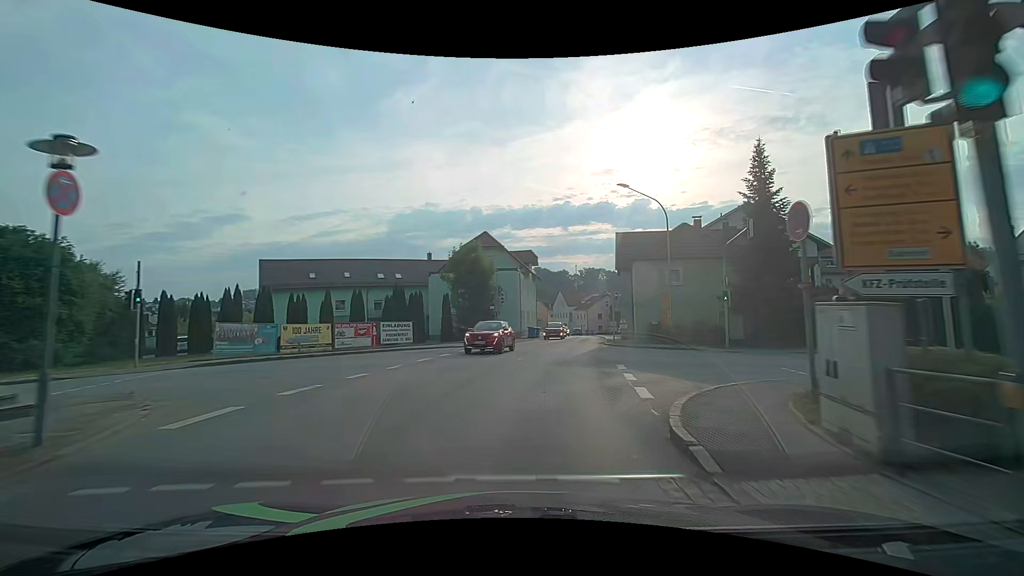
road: secondary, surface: asphalt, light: Day
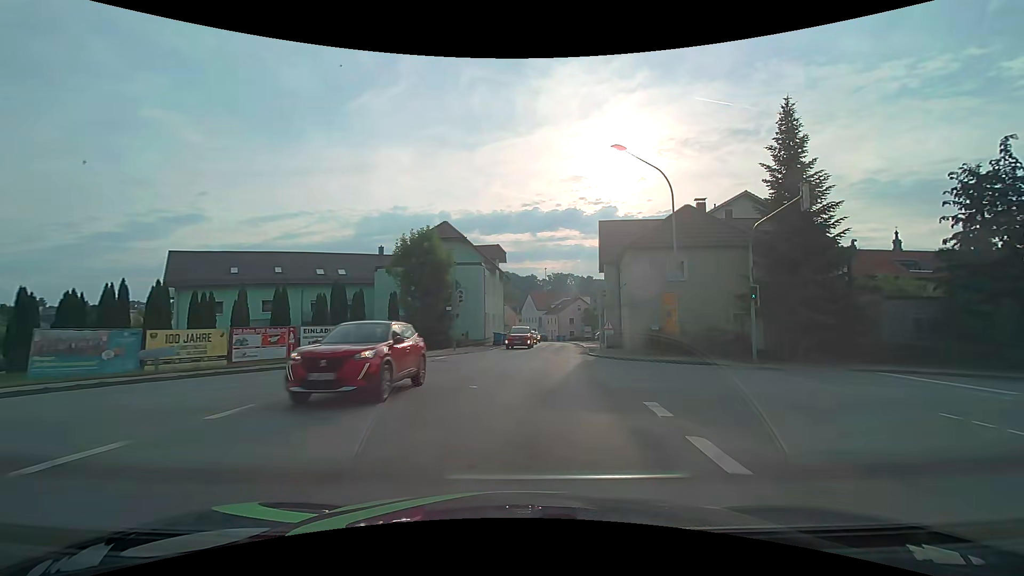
(+0.3, +7.6) m; +4°
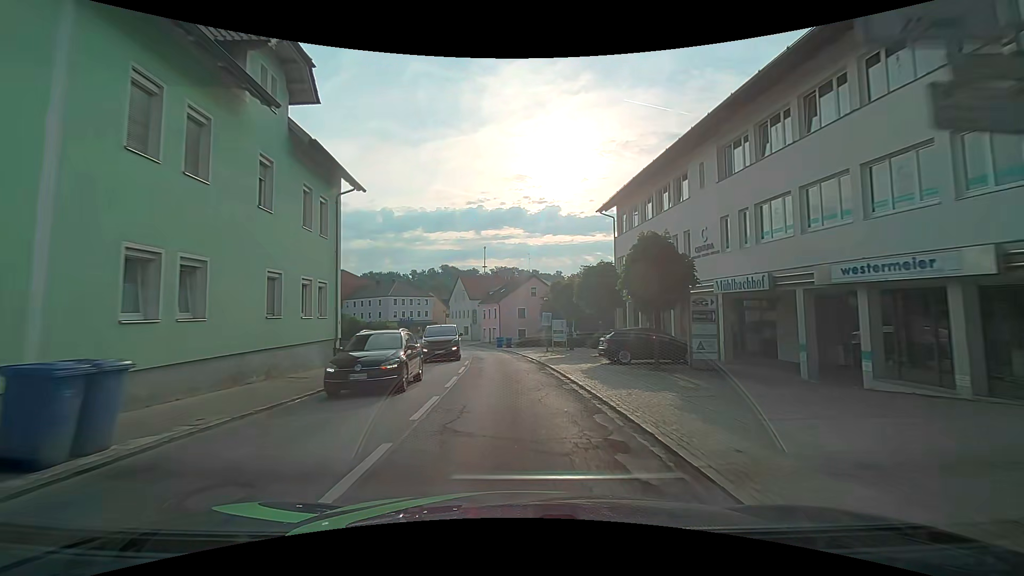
(+3.3, +37.8) m; +7°
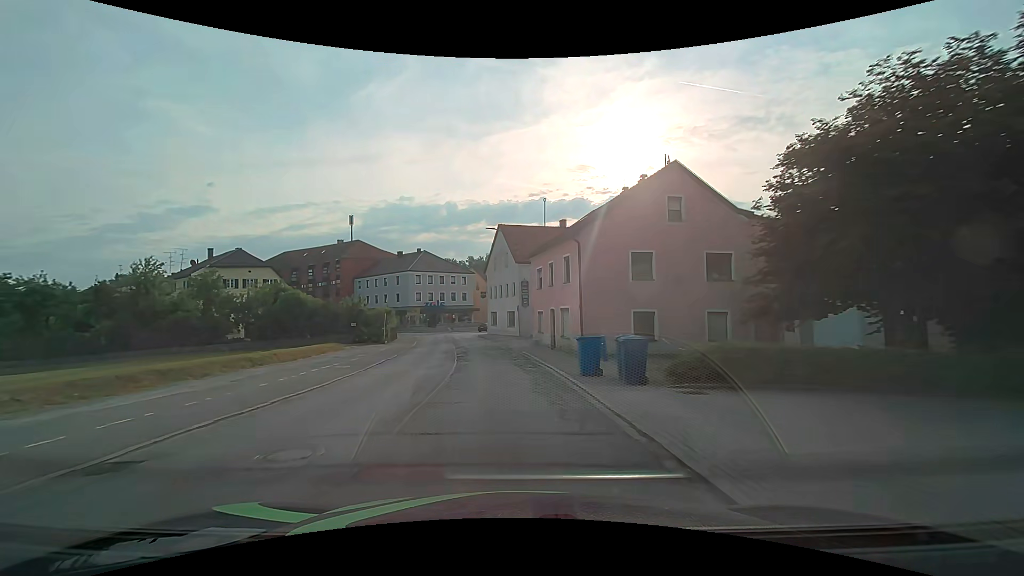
(-2.4, +38.2) m; -8°
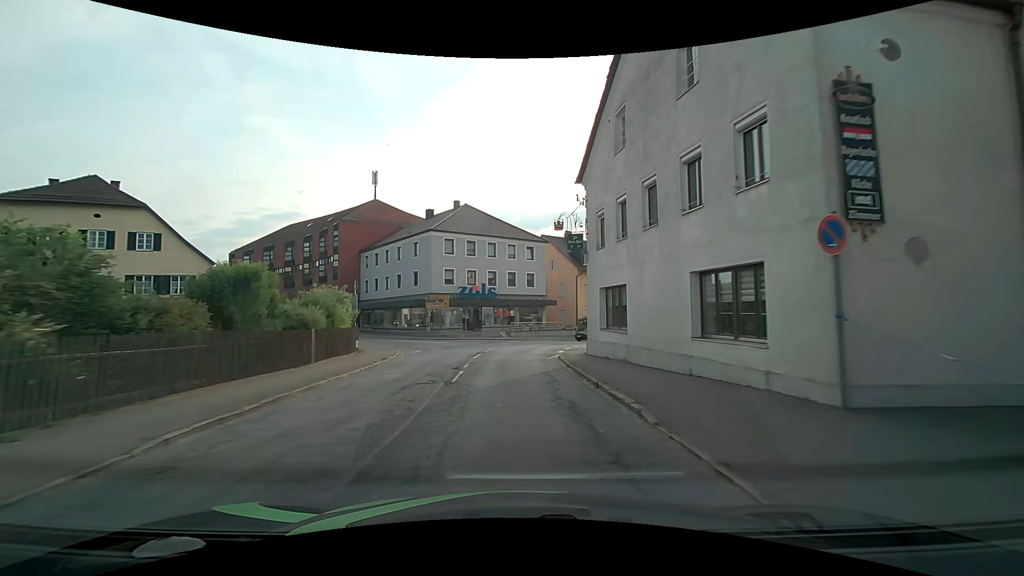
(-3.5, +38.0) m; -9°
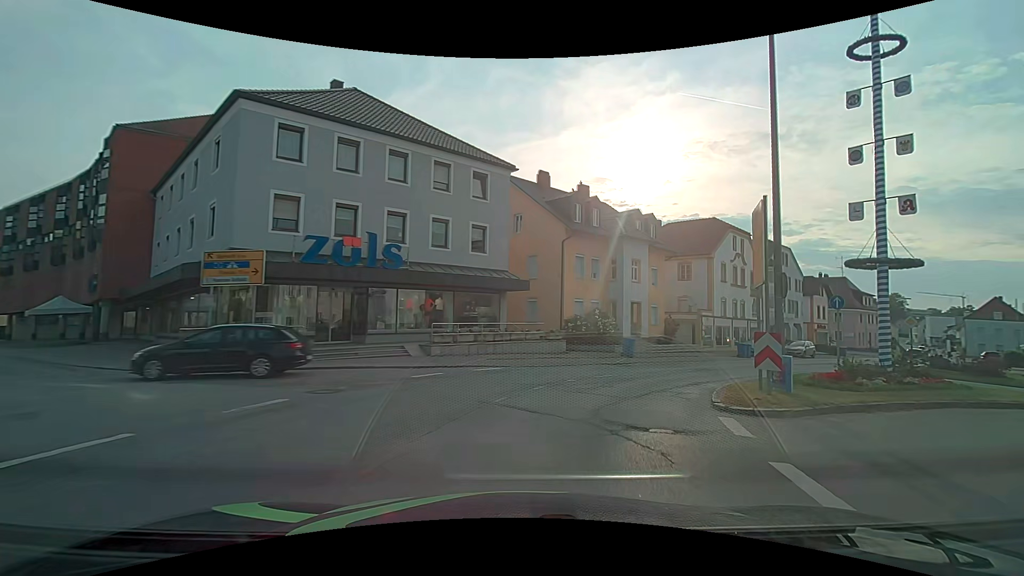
(+0.1, +27.0) m; +6°
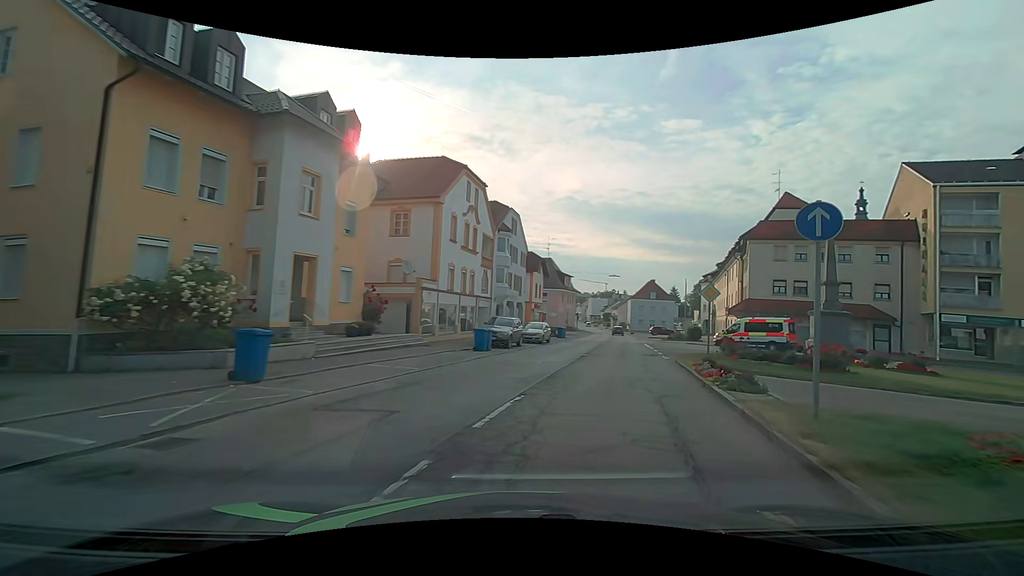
(+4.4, +16.6) m; +33°
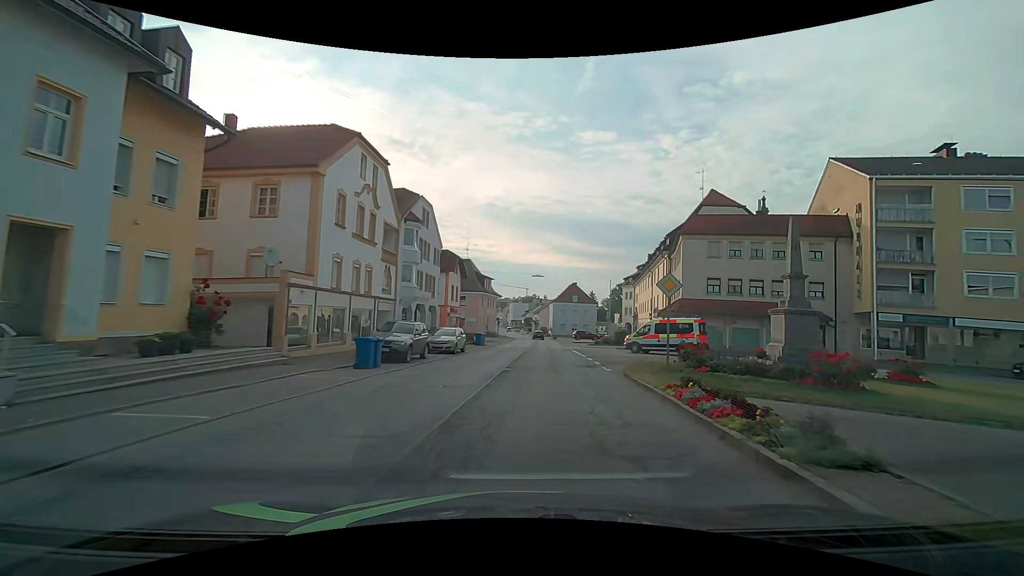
(+0.5, +6.0) m; +10°
